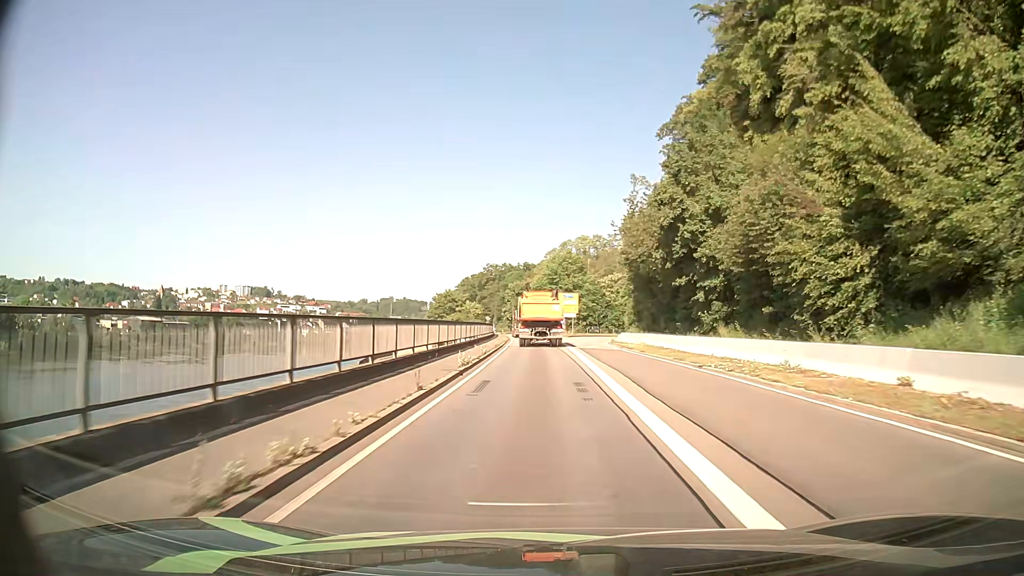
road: primary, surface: asphalt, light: Day
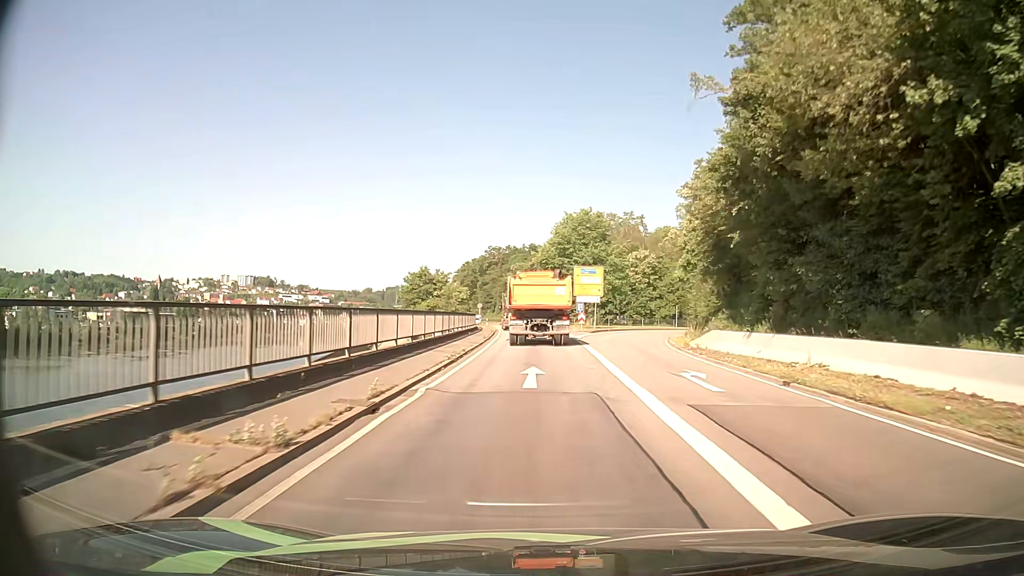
(-0.1, +28.2) m; 0°
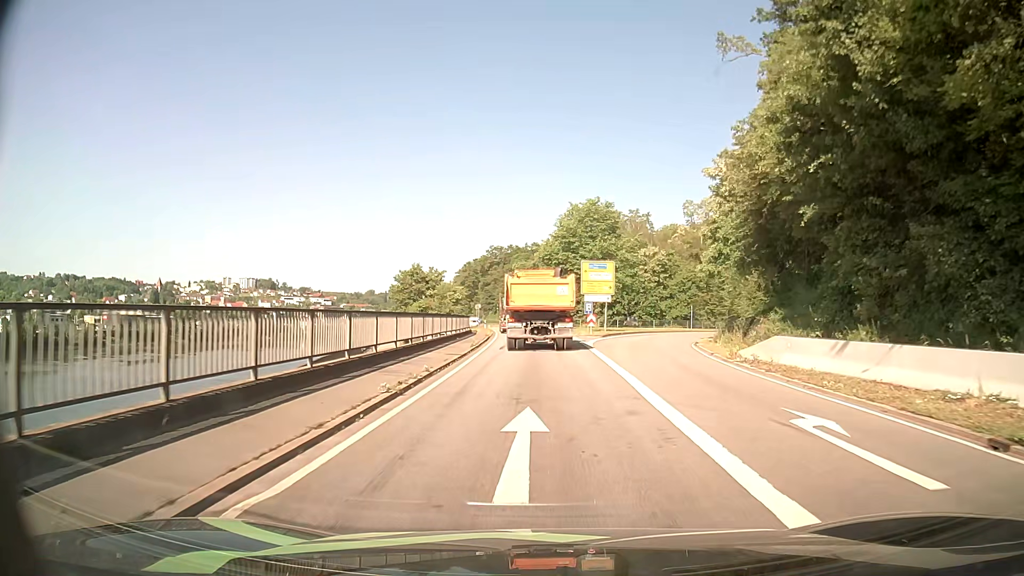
(0.0, +7.0) m; 0°
